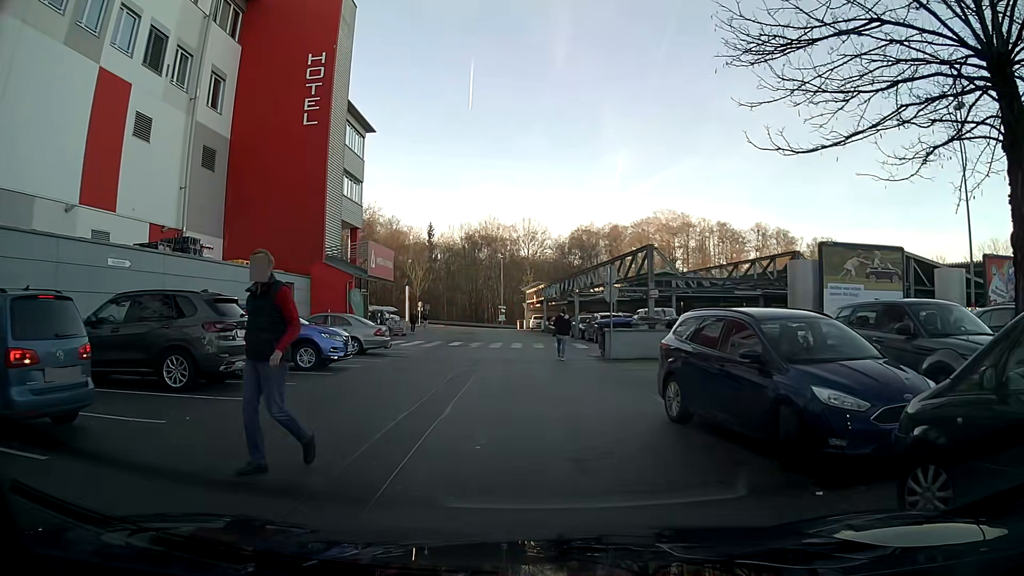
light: Day
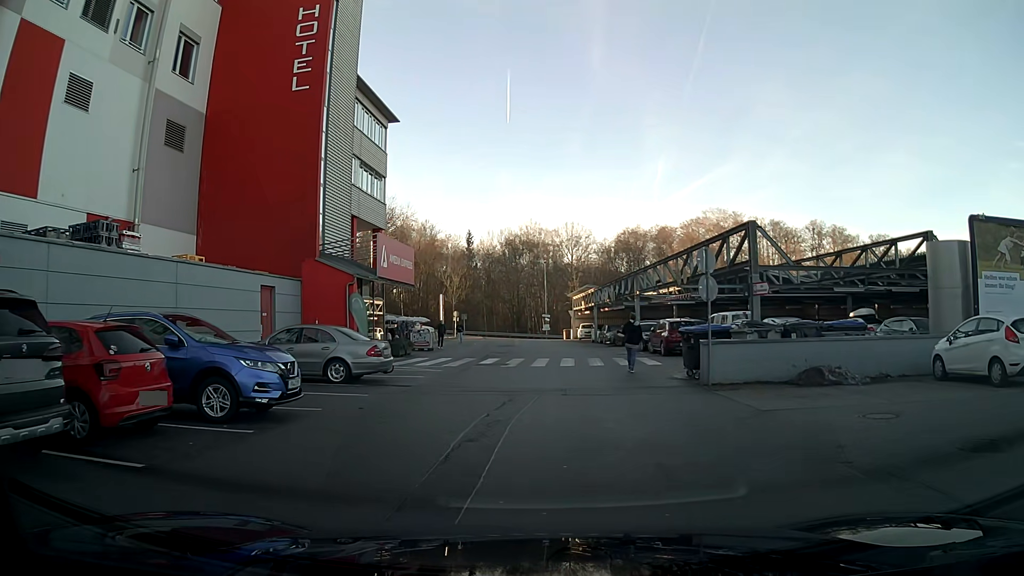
(-0.3, +7.1) m; -3°
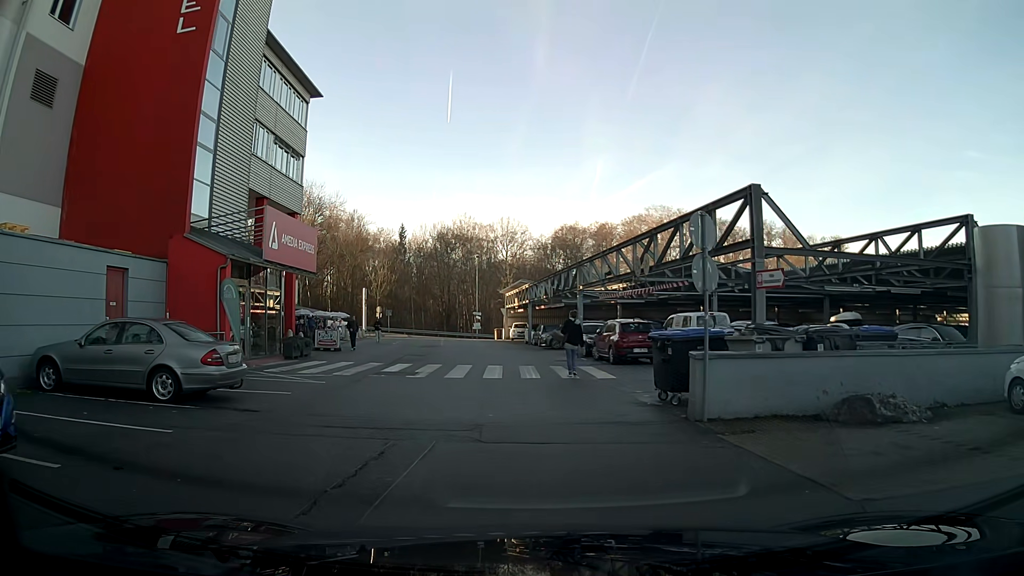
(+0.2, +5.3) m; +3°
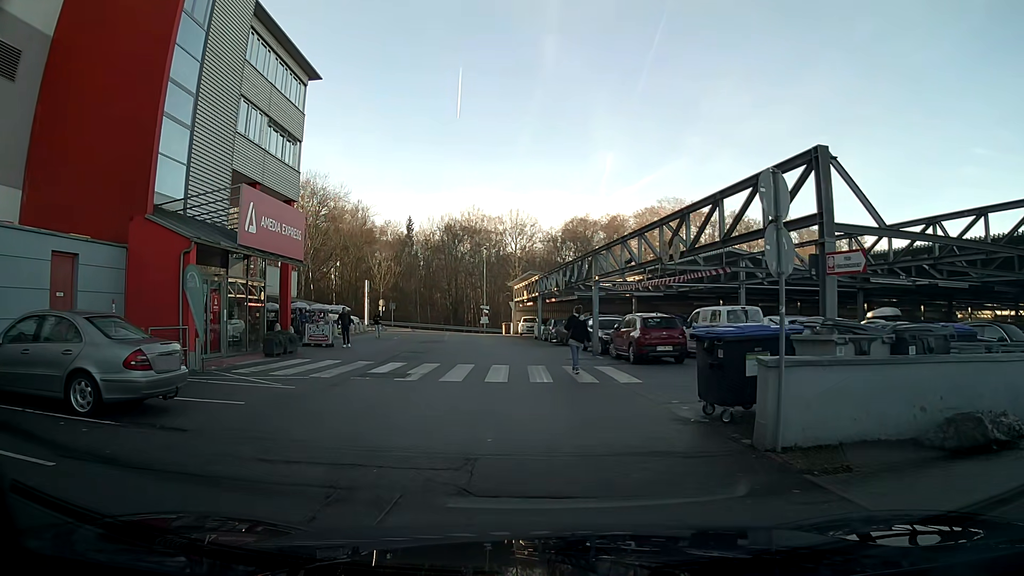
(0.0, +2.7) m; 0°
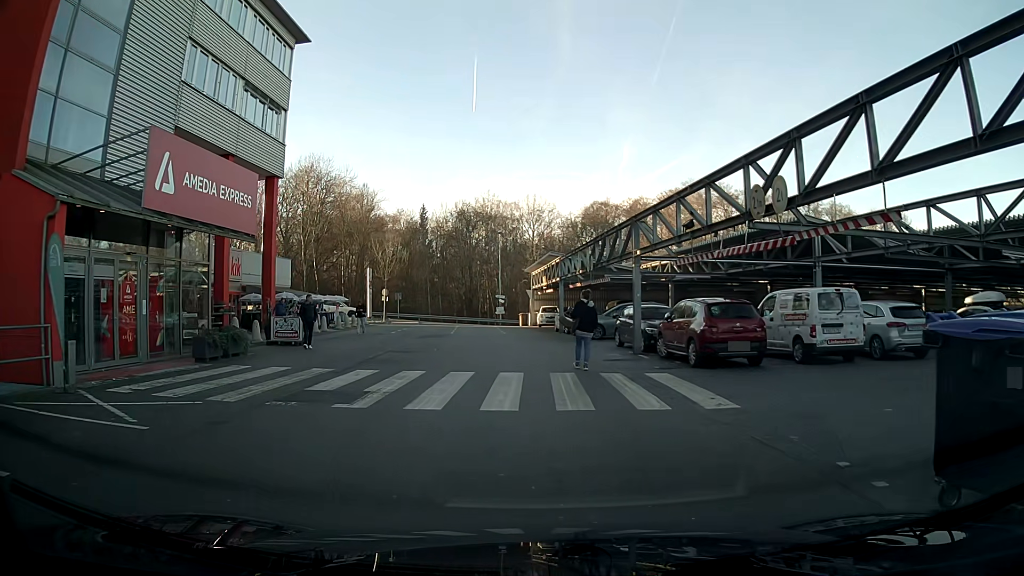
(-0.1, +6.0) m; -1°
(0, +10) (-1, +20) (-2, +30) (-3, +40) (-4, +50) (-5, +60) (-11, +66) (-21, +66) (-31, +65) (-41, +64) m
